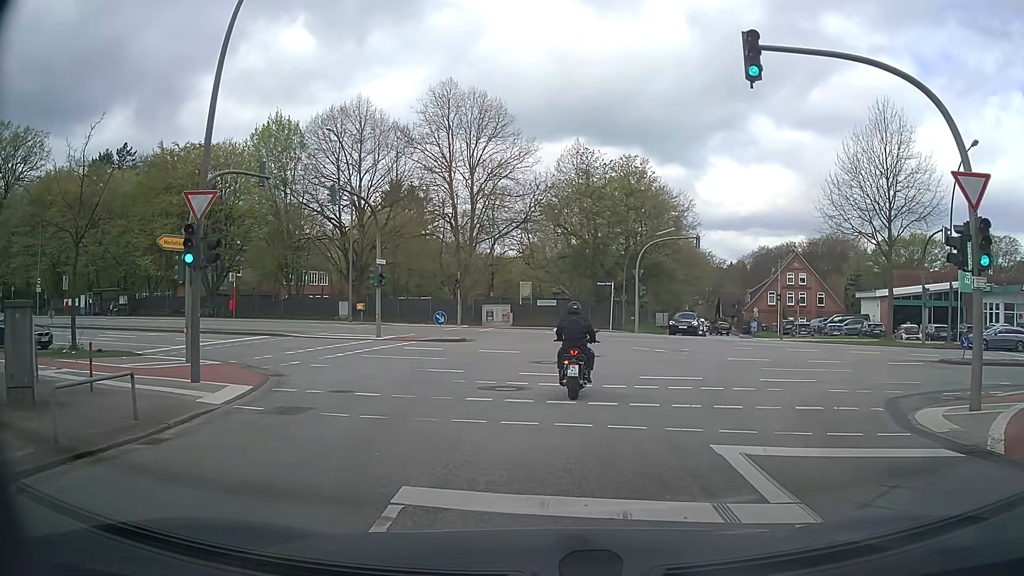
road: secondary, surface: asphalt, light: Day
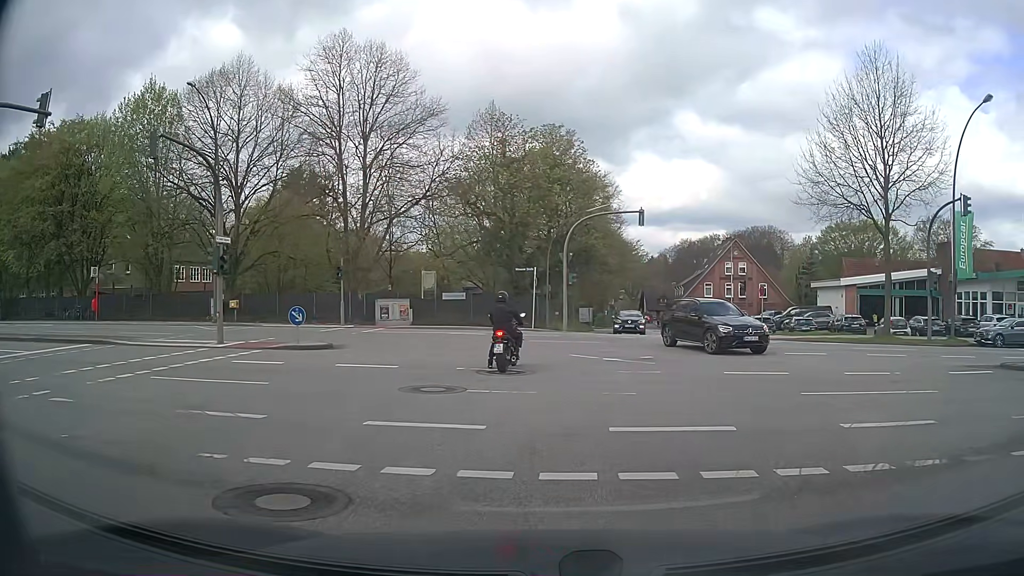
(+0.5, +8.8) m; +8°
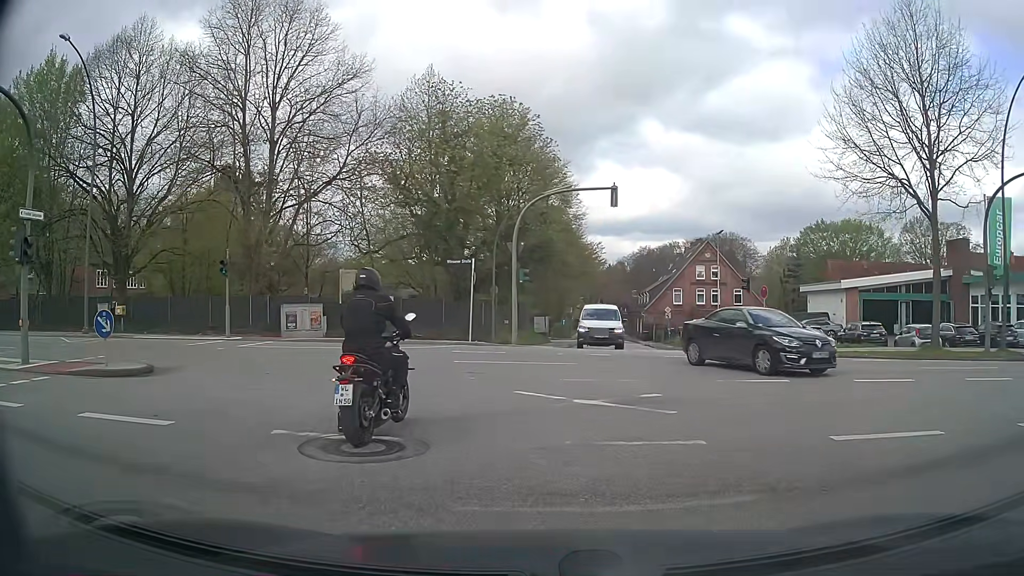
(+0.3, +8.2) m; +4°
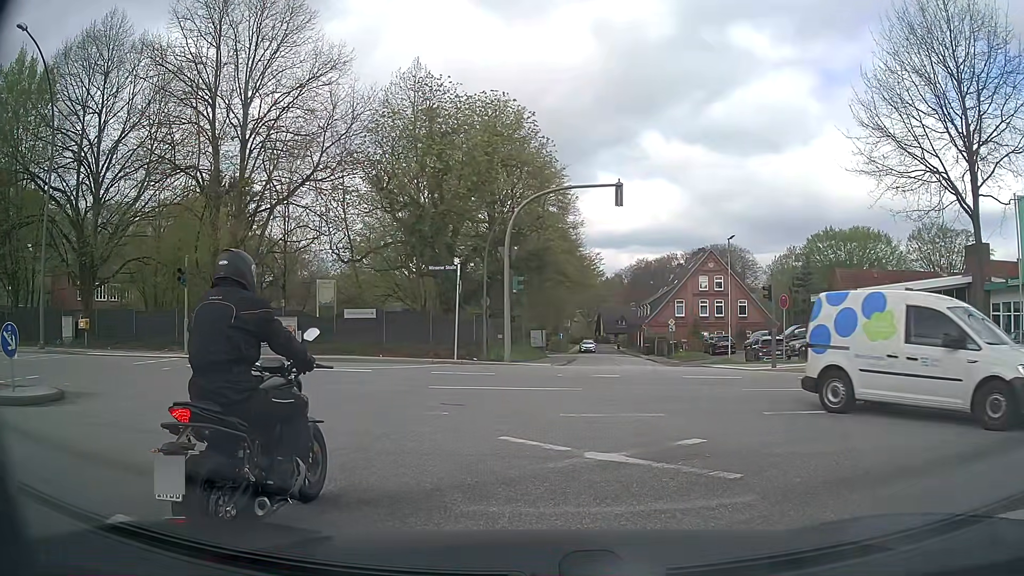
(-0.1, +2.9) m; -1°
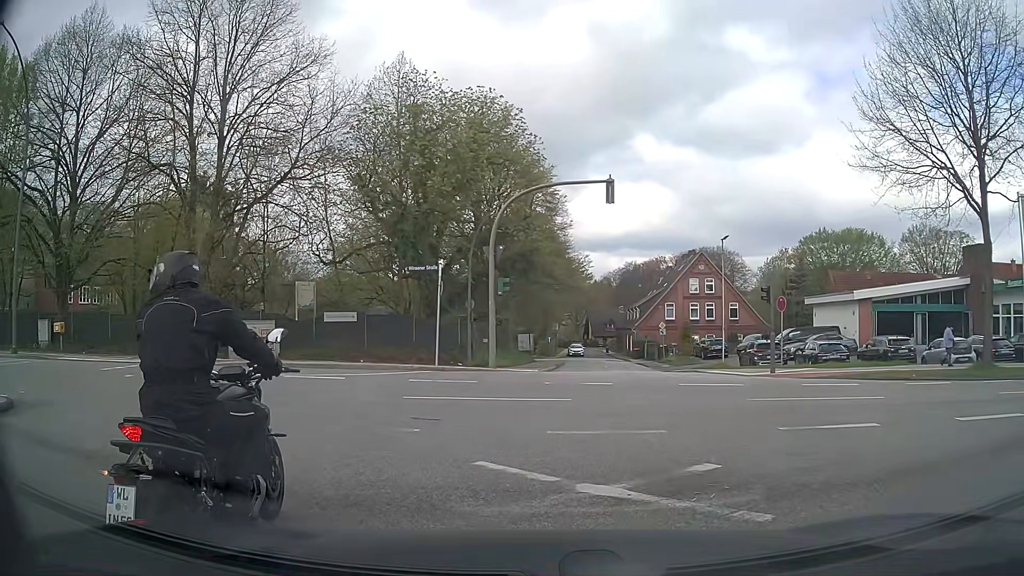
(0.0, +1.3) m; 0°
